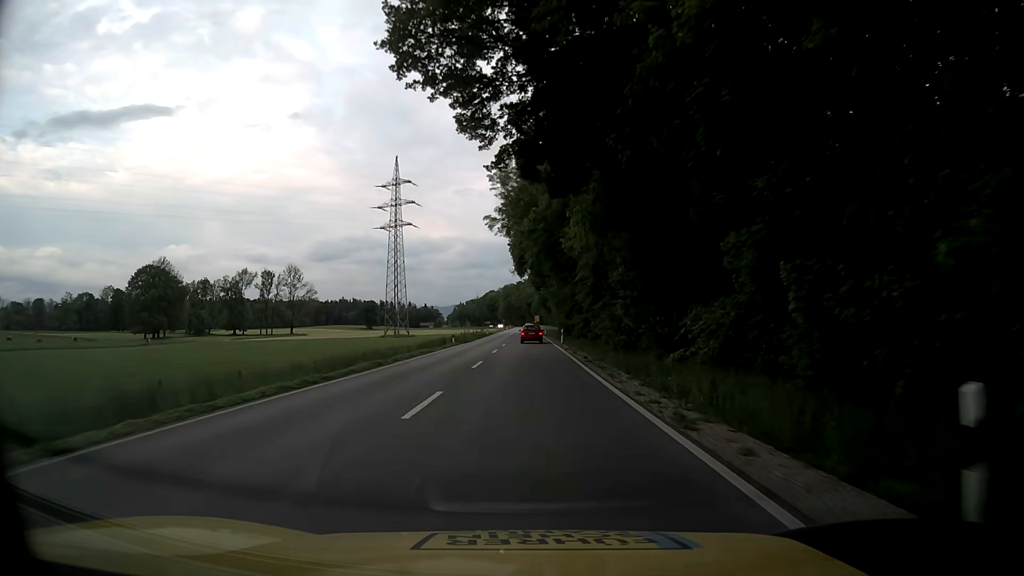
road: primary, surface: asphalt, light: Day
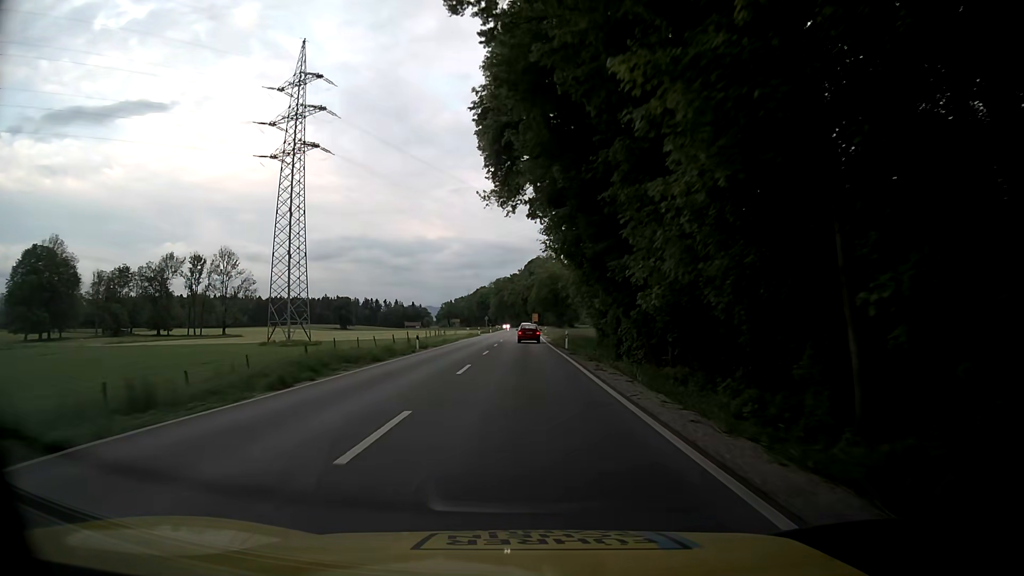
(+0.6, +63.6) m; +1°
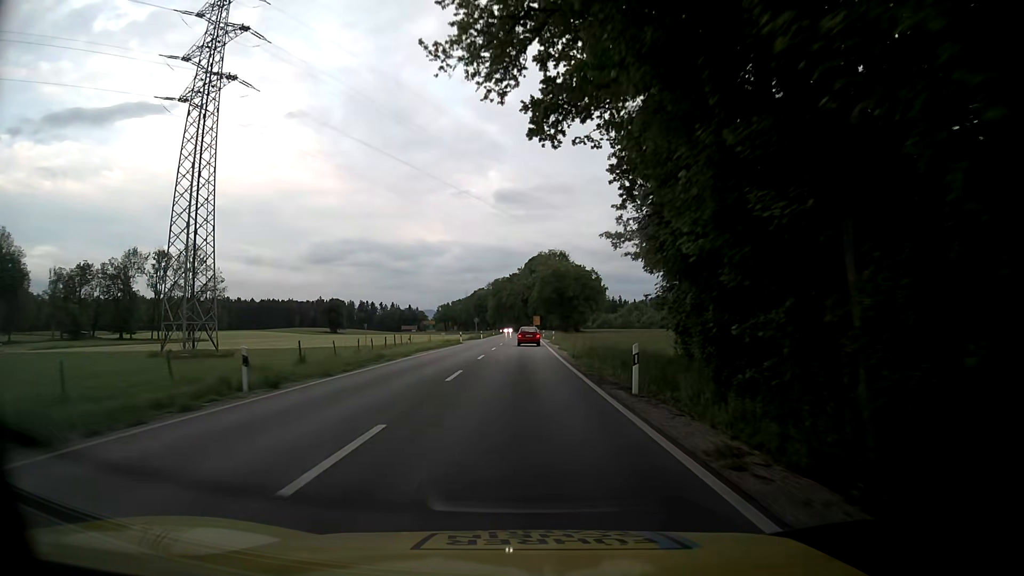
(0.0, +25.3) m; 0°
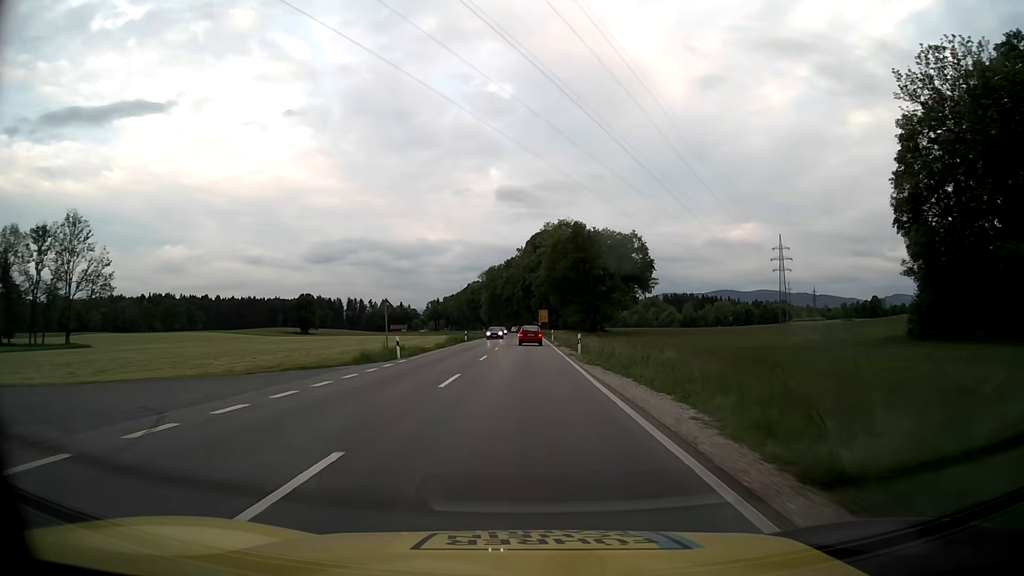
(-0.5, +62.4) m; -1°
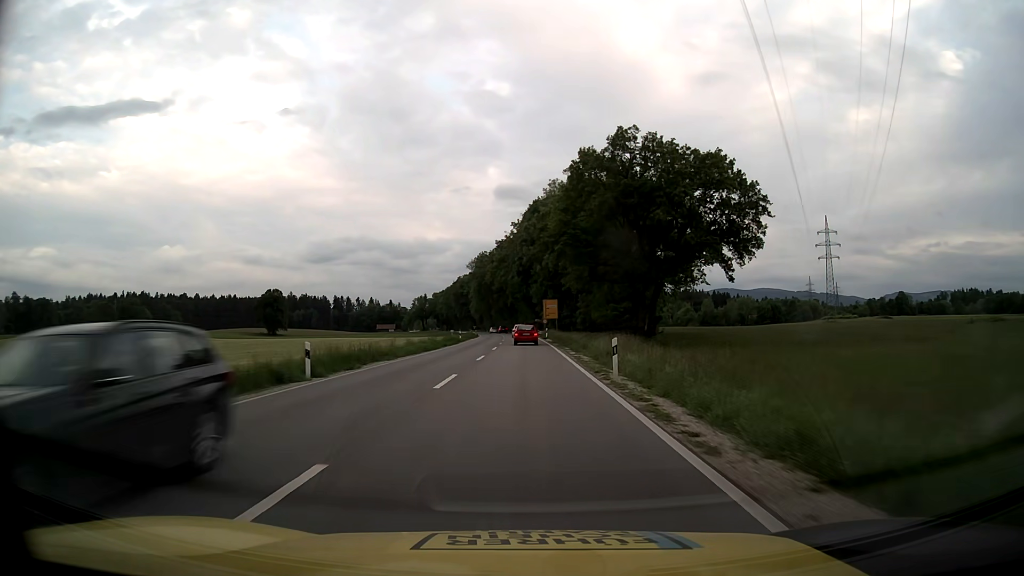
(+0.2, +48.9) m; 0°
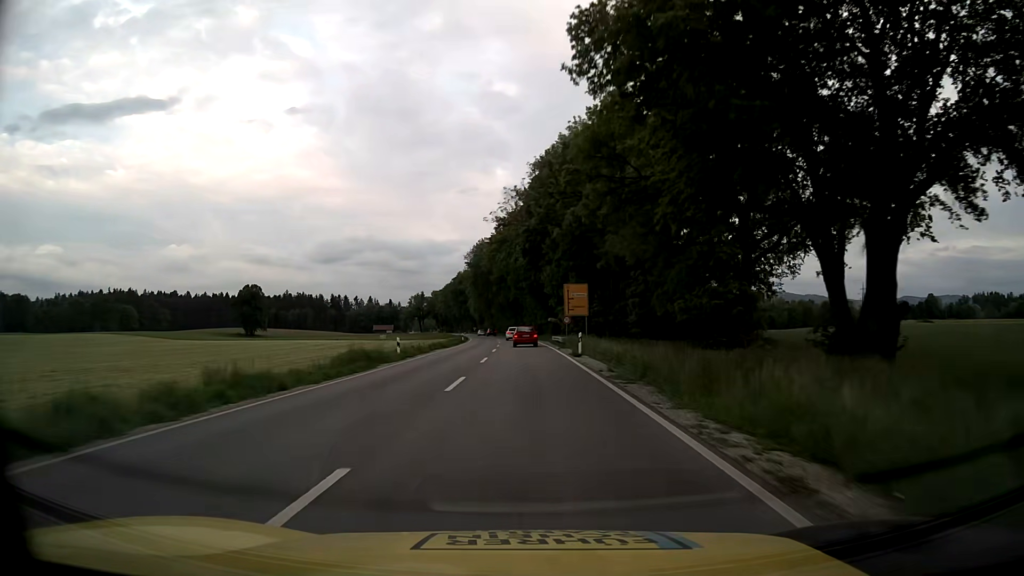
(-0.2, +36.1) m; -1°
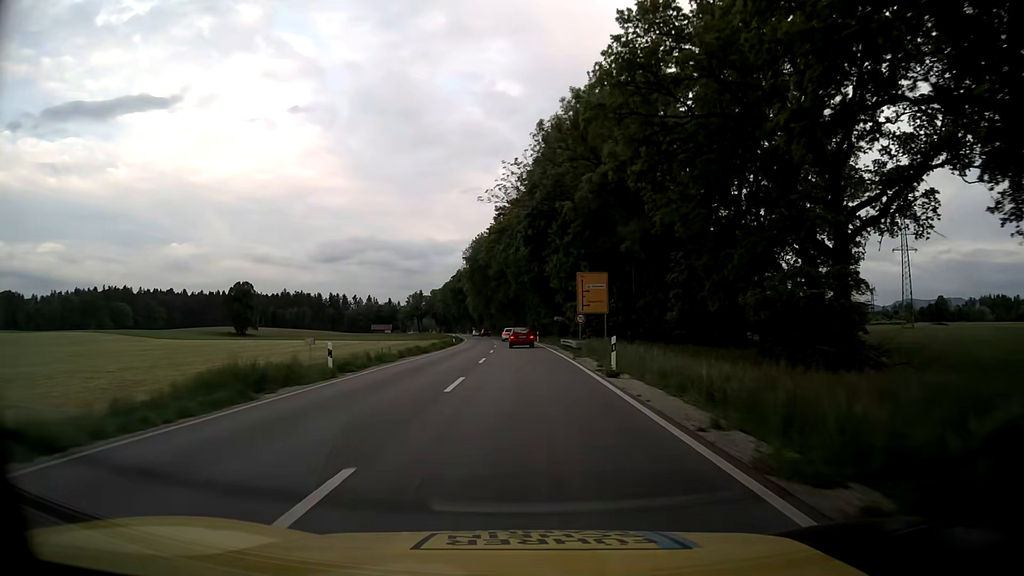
(0.0, +11.9) m; 0°
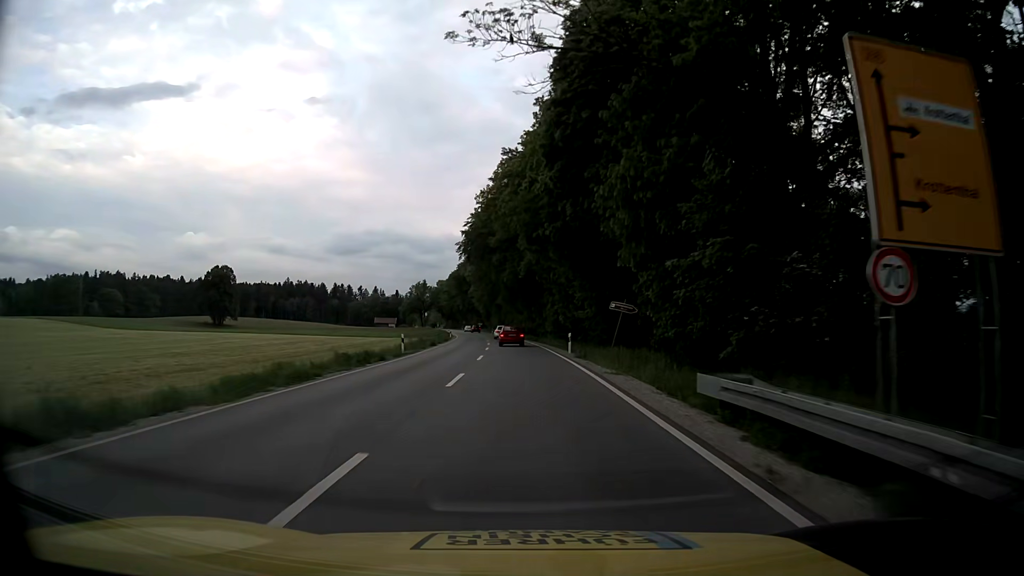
(-0.2, +35.5) m; -1°
(0, +10) (0, +20) (-1, +30) (-1, +40) (-1, +50) (-2, +60) (-2, +70) (-3, +80) (-4, +90) (-5, +100) m
